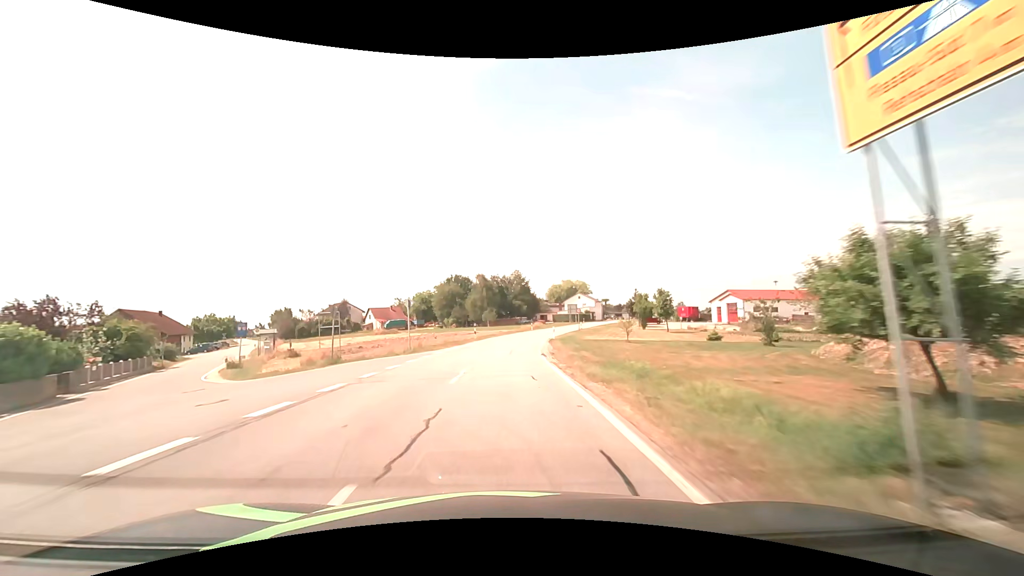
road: secondary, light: Day
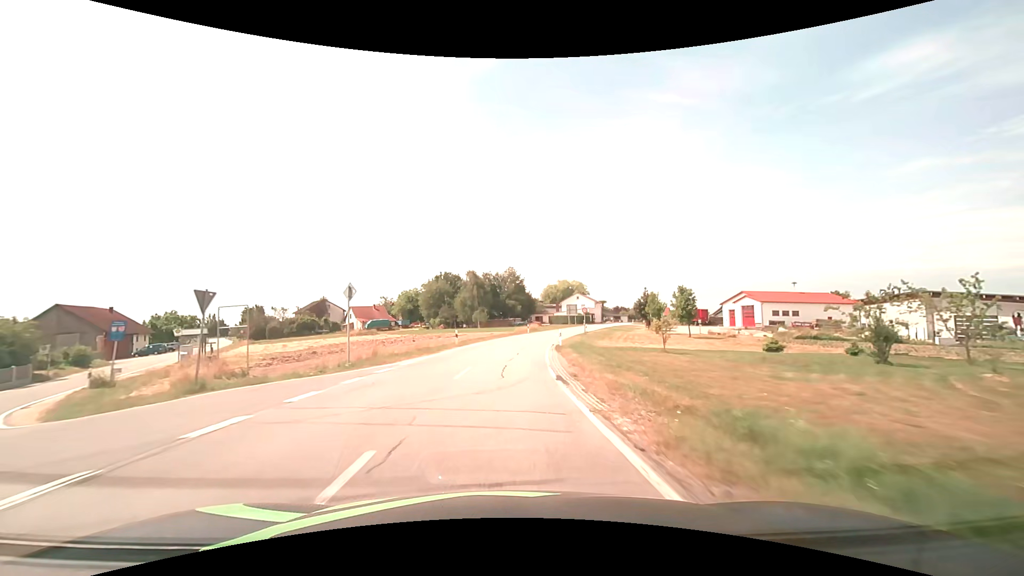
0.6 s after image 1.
(0.0, +10.4) m; 0°
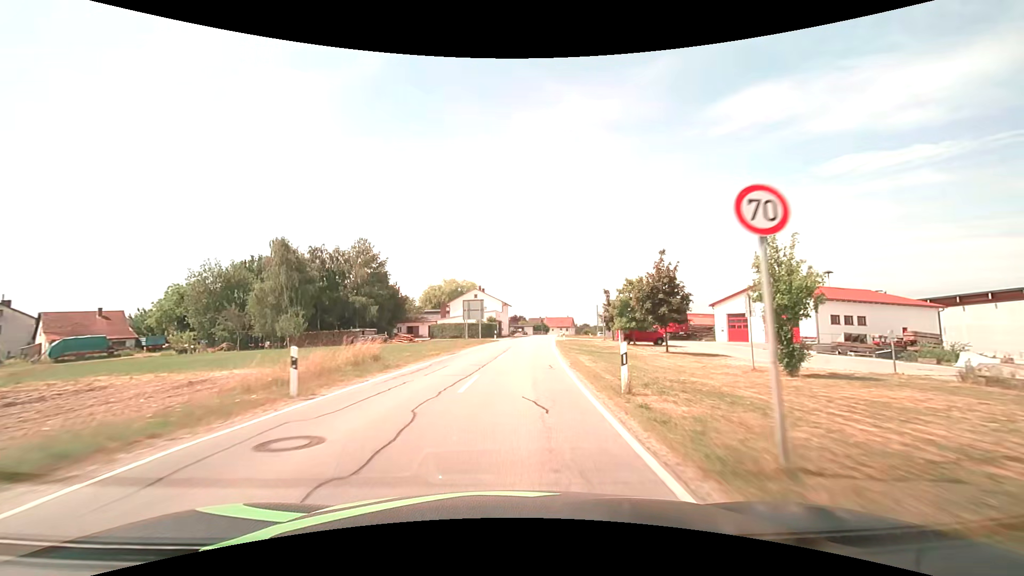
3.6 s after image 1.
(+4.2, +49.1) m; +13°
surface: asphalt
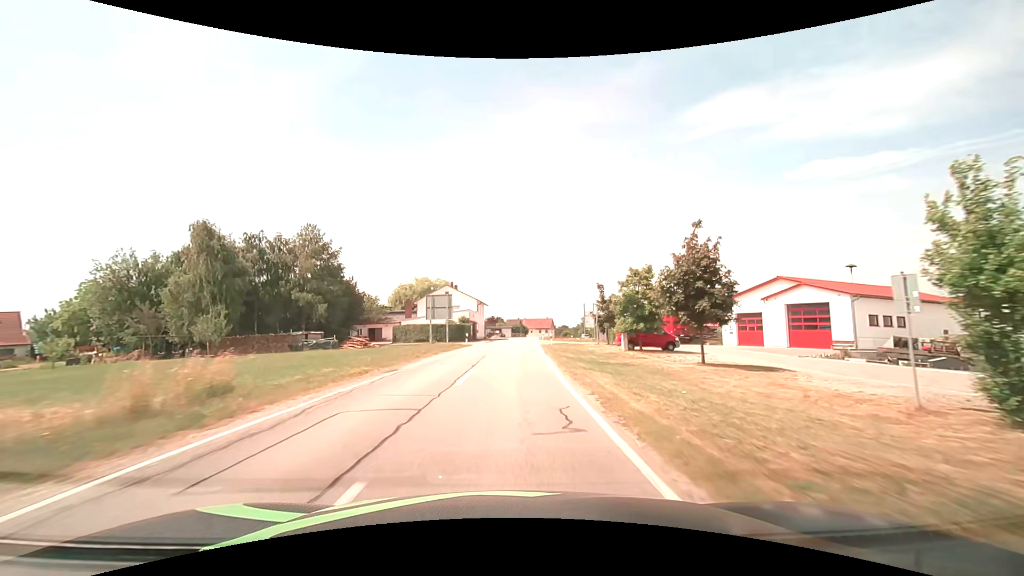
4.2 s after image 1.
(+0.3, +9.8) m; +3°
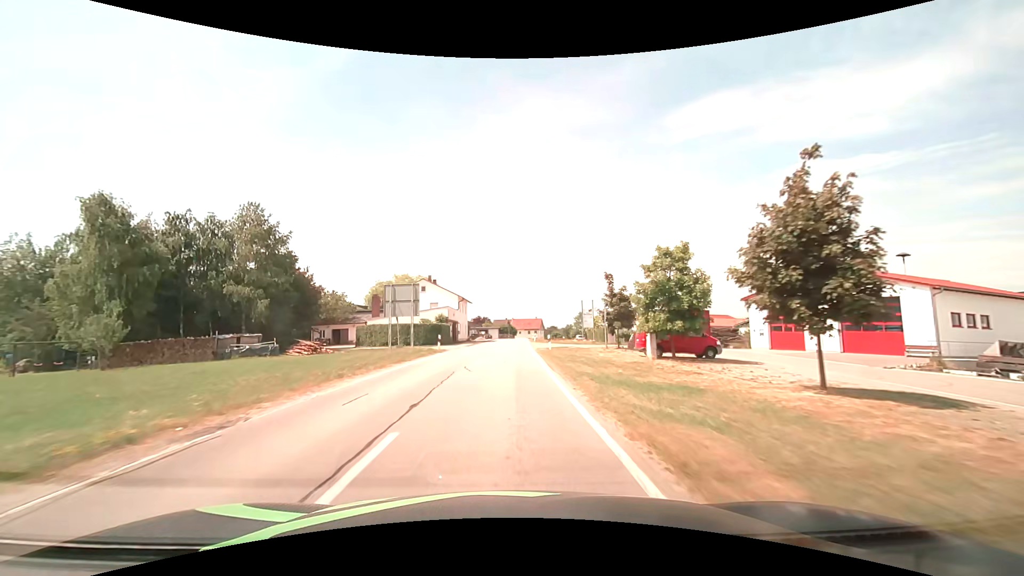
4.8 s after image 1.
(+0.2, +9.9) m; +2°
(0, +10) (0, +20) (0, +30) (+1, +40) (+1, +50) (+1, +60) (+2, +70) (+2, +80) (+3, +90) (+3, +100) m
